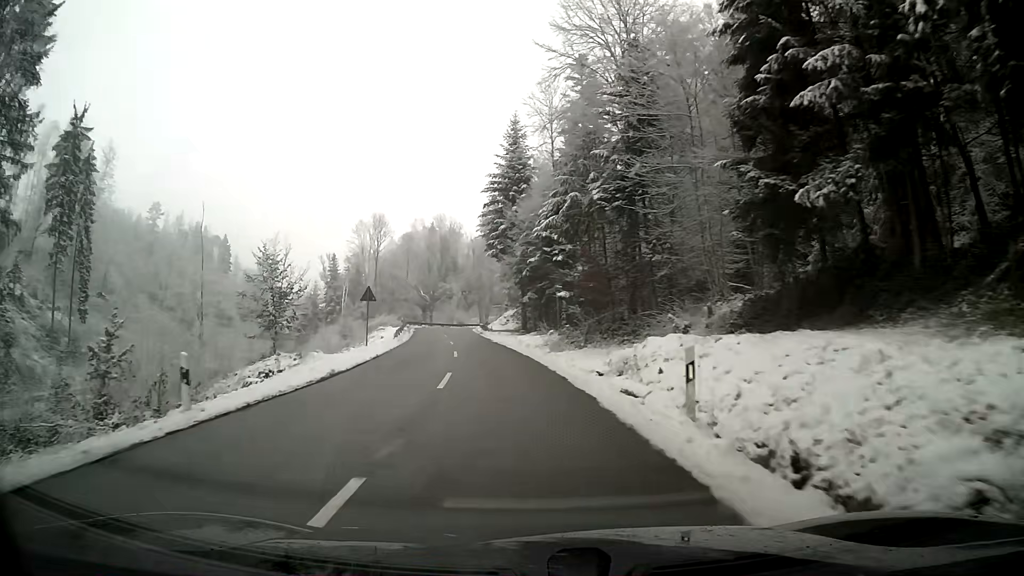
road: tertiary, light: Day
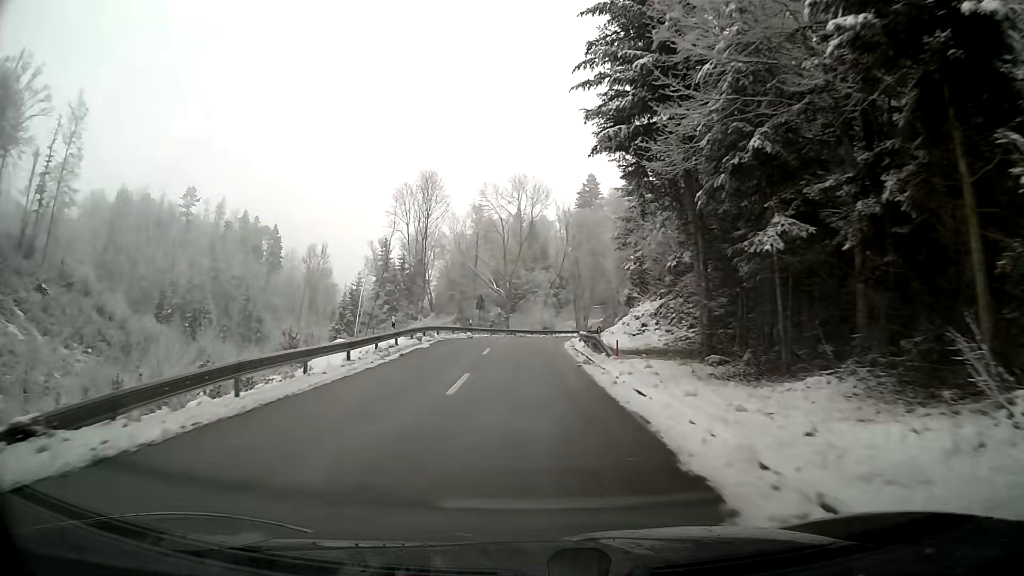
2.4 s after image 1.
(-2.9, +38.5) m; -7°
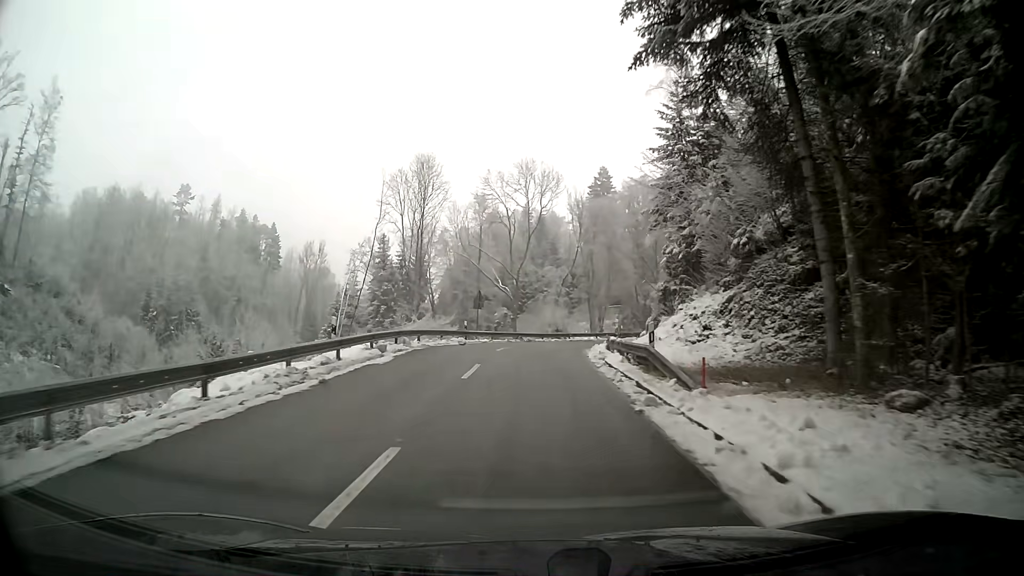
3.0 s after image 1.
(-0.1, +9.4) m; 0°
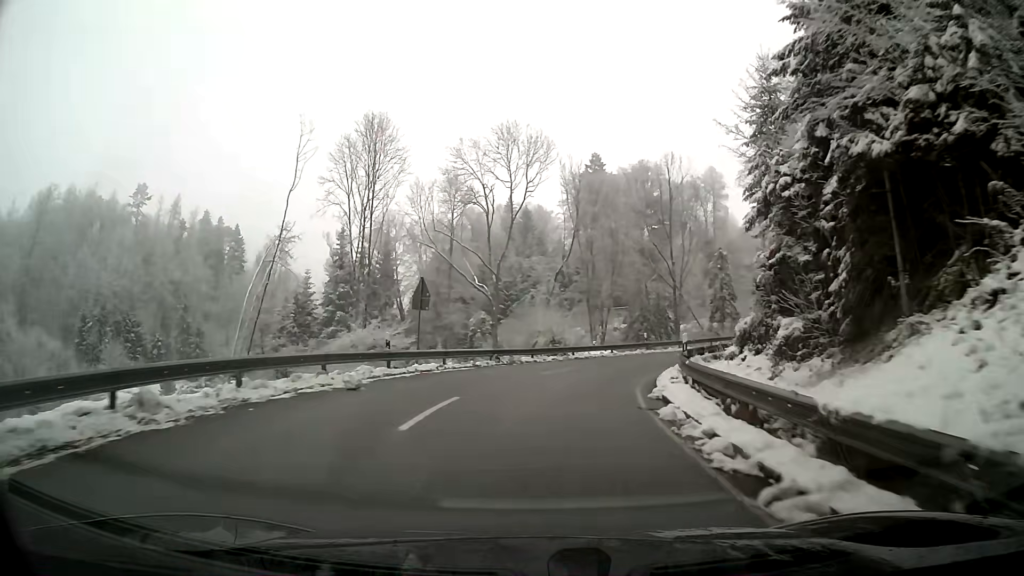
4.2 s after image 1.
(+0.2, +18.0) m; +3°
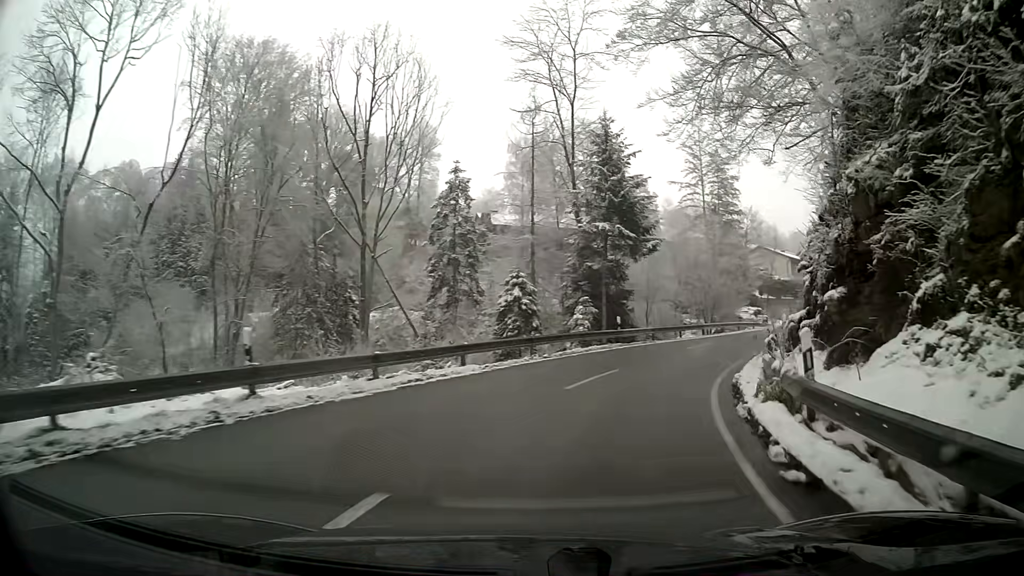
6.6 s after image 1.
(+6.4, +30.0) m; +29°
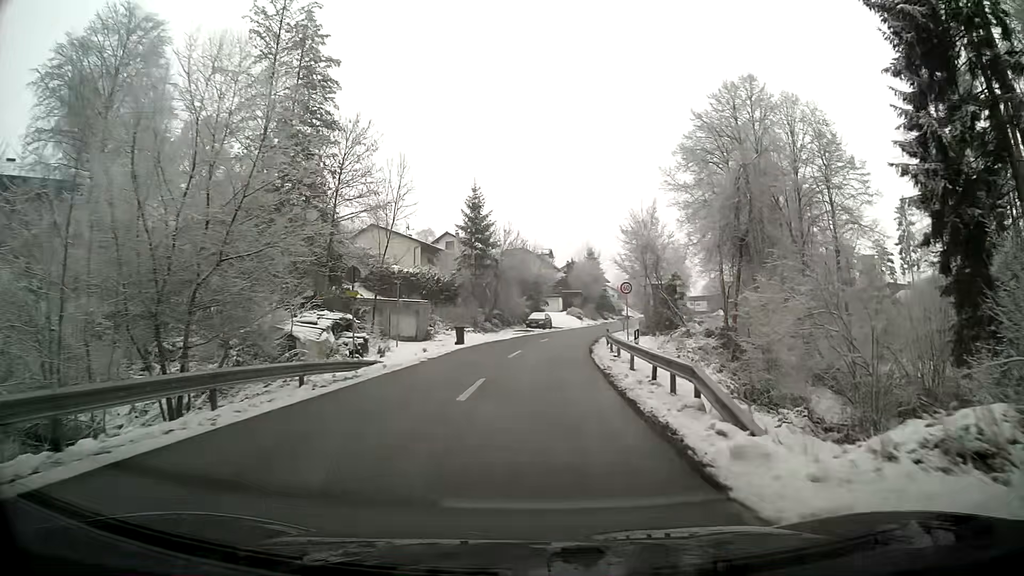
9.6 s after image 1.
(+11.7, +35.3) m; +28°
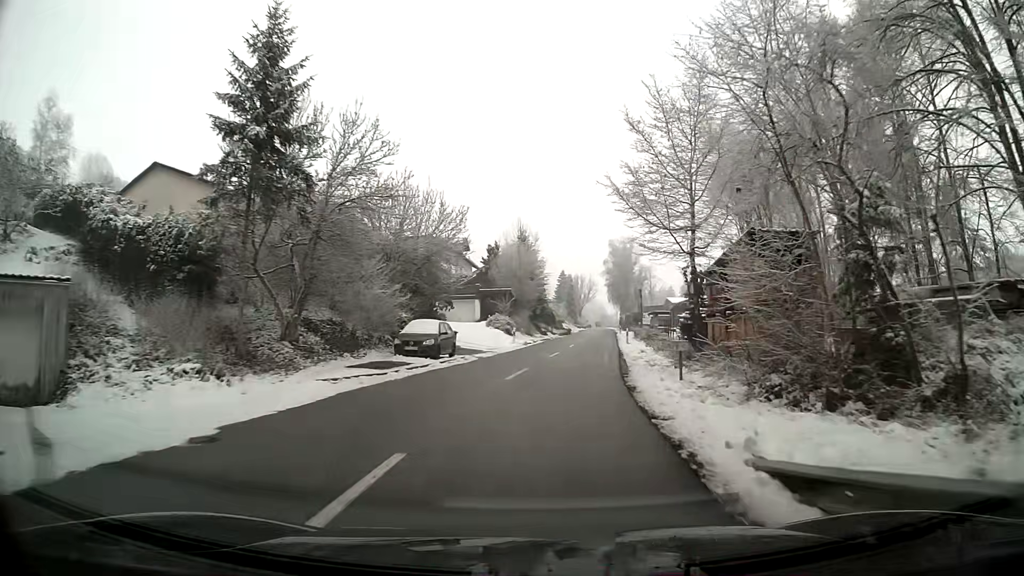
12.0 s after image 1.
(+2.0, +32.9) m; +9°
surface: asphalt
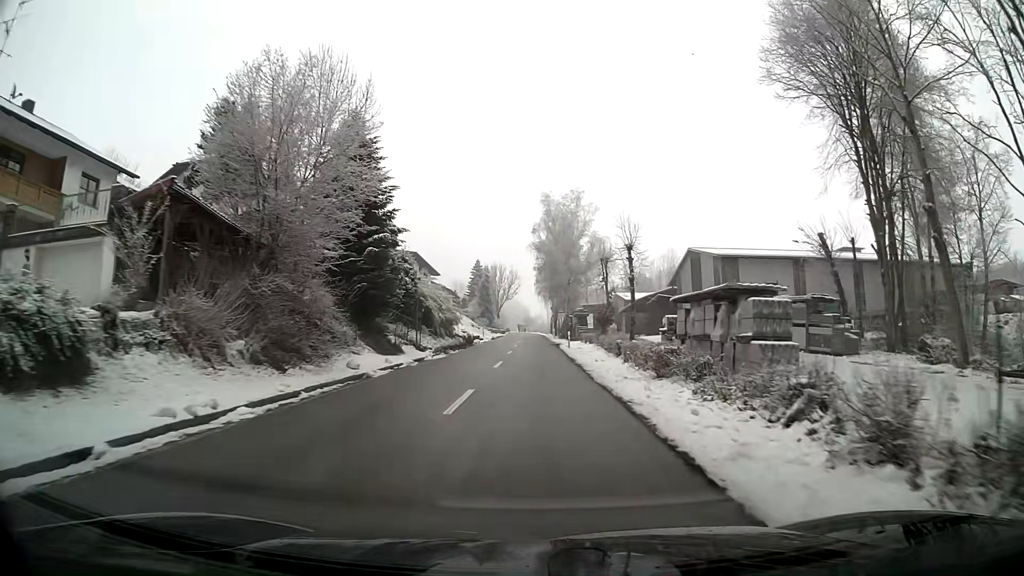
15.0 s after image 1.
(+3.0, +42.3) m; +5°
